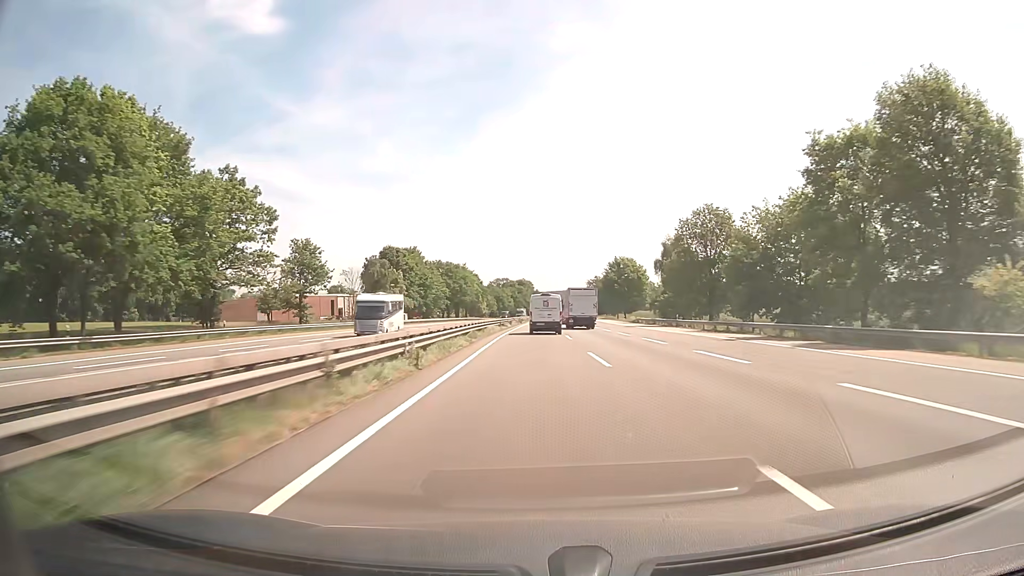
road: motorway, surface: asphalt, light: Day
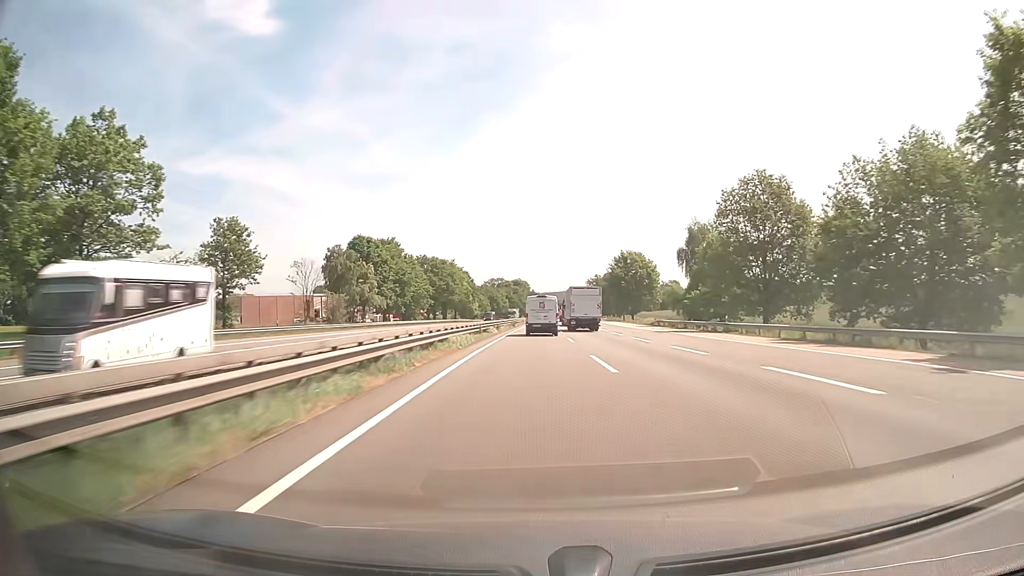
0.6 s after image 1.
(+0.1, +19.7) m; 0°
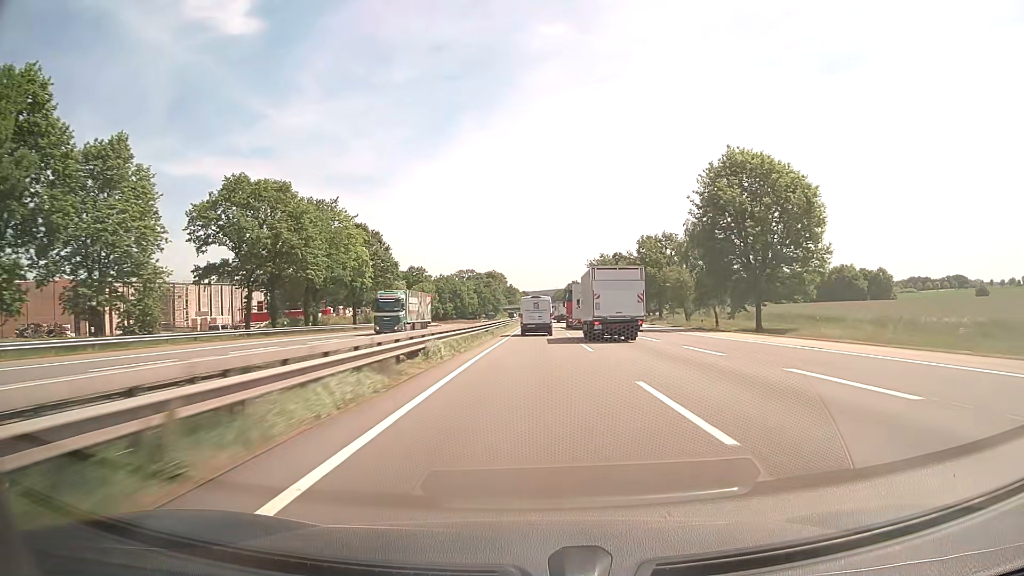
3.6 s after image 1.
(+1.7, +97.0) m; +2°
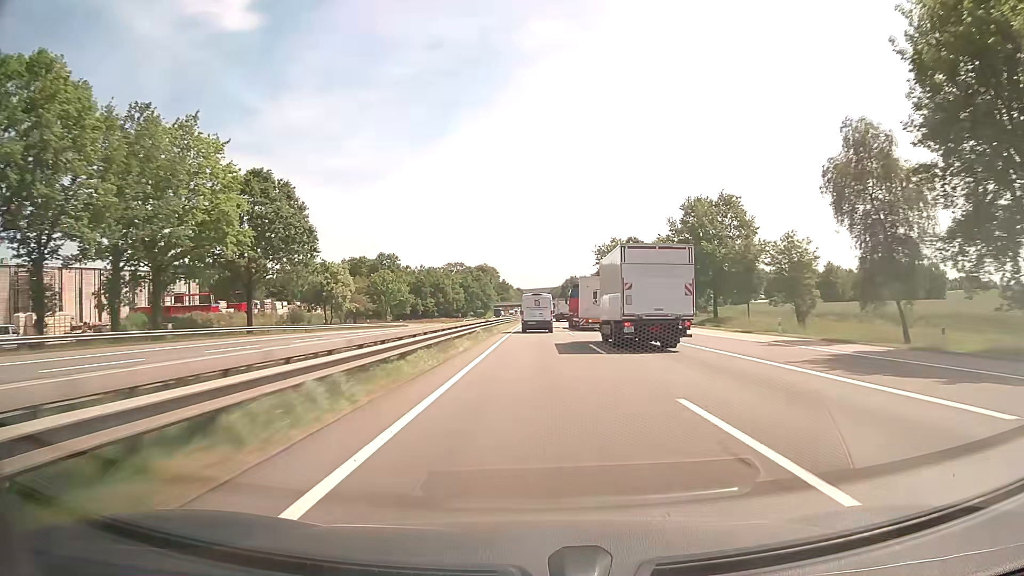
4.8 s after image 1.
(+0.1, +38.3) m; 0°
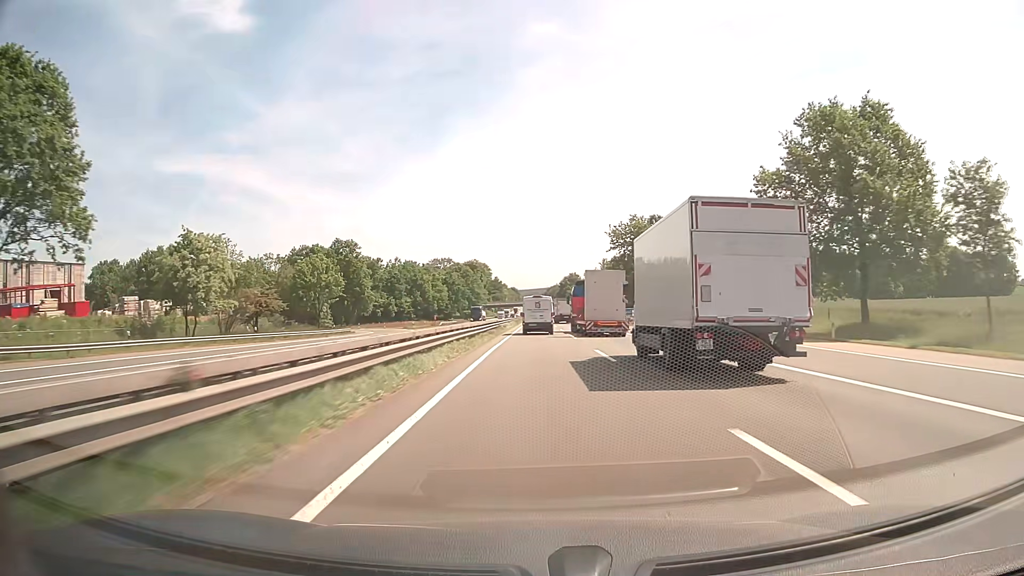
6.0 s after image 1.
(+0.1, +38.0) m; 0°
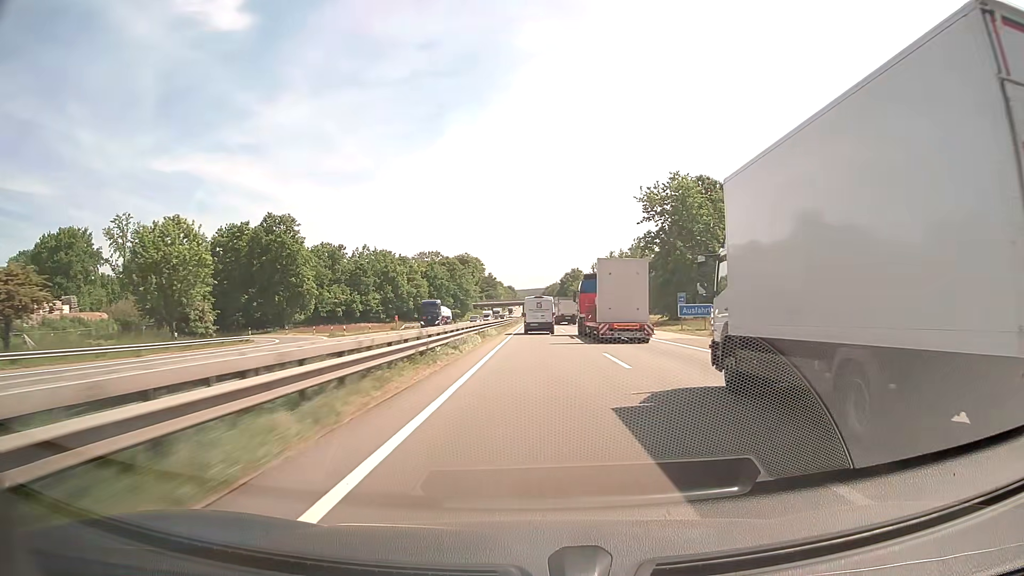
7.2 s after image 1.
(0.0, +37.9) m; 0°
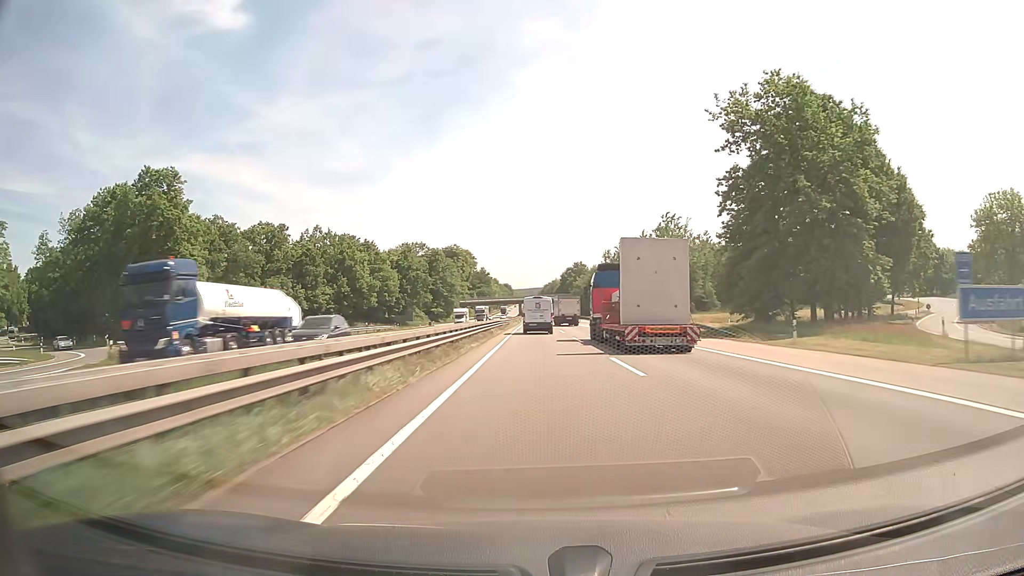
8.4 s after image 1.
(+0.1, +37.8) m; 0°
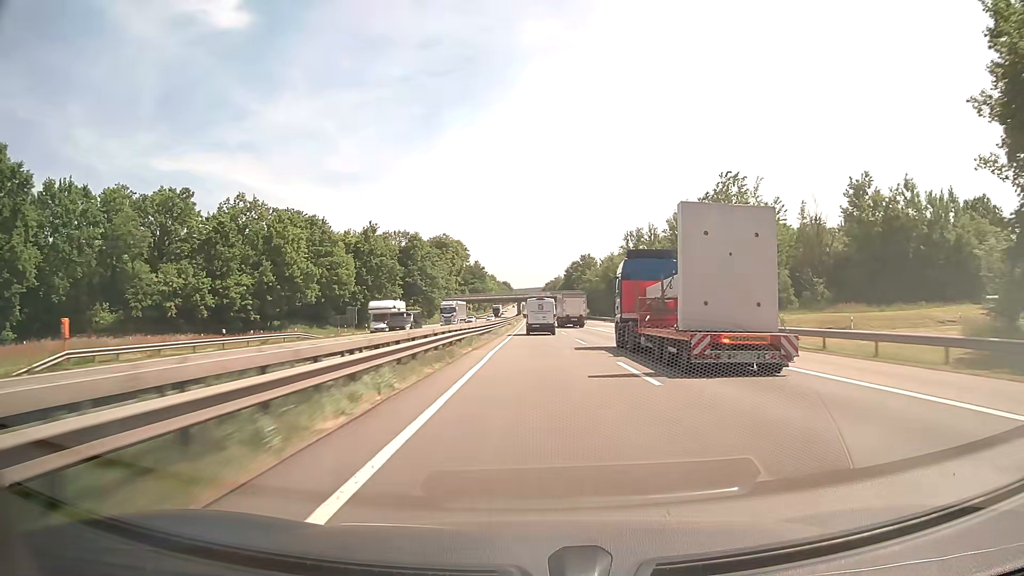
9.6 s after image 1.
(0.0, +37.7) m; 0°
(0, +10) (0, +20) (0, +30) (0, +40) (0, +50) (0, +60) (0, +70) (0, +80) (0, +90) (0, +100) m
